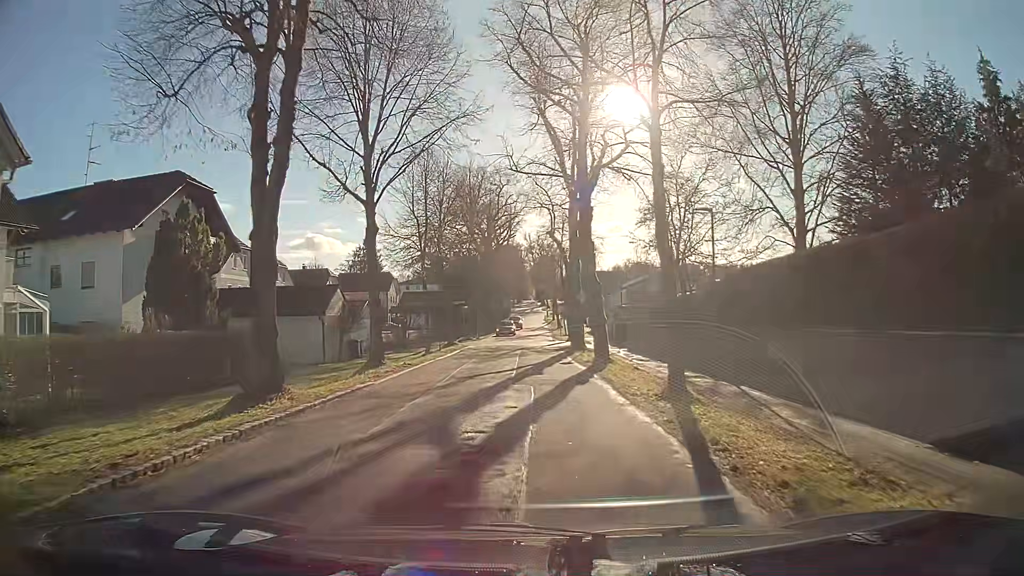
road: secondary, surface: asphalt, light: Day
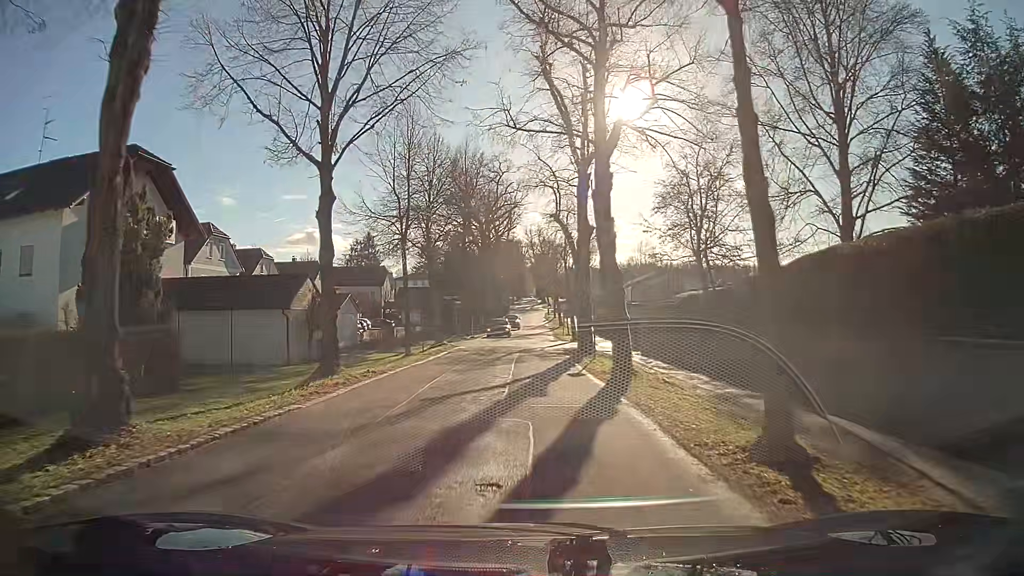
(0.0, +5.1) m; 0°
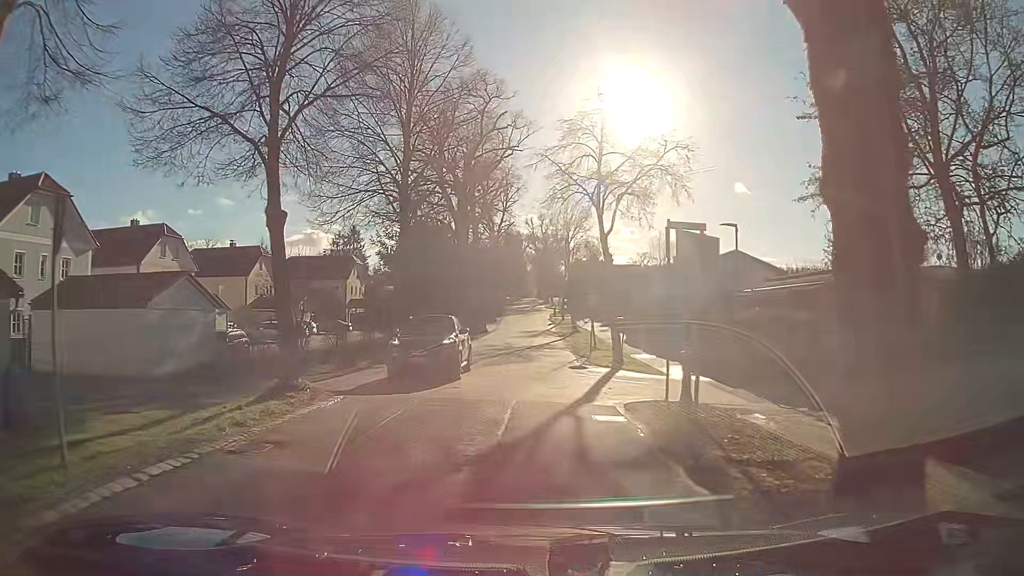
(-0.1, +22.9) m; 0°
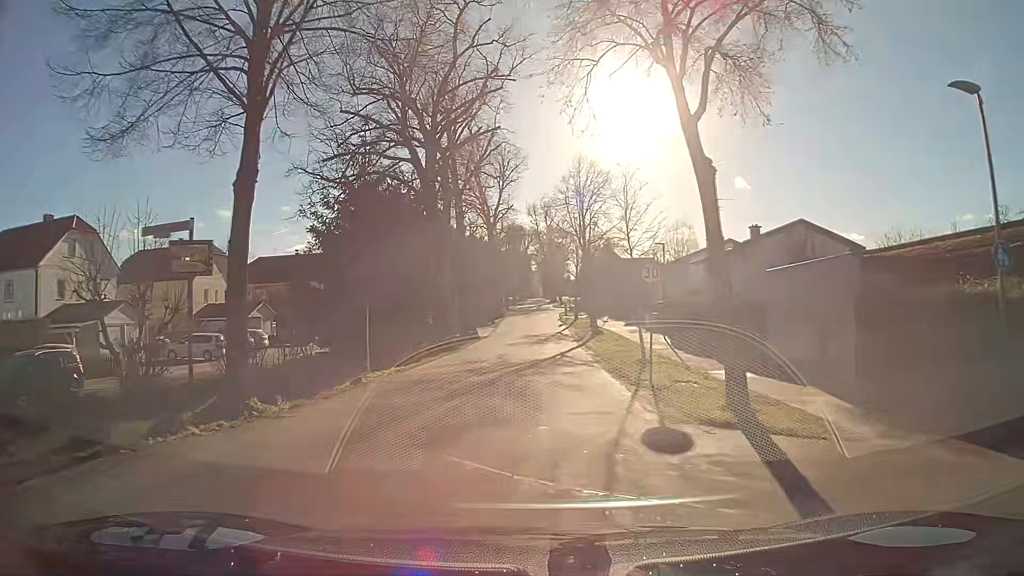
(+0.1, +13.8) m; 0°
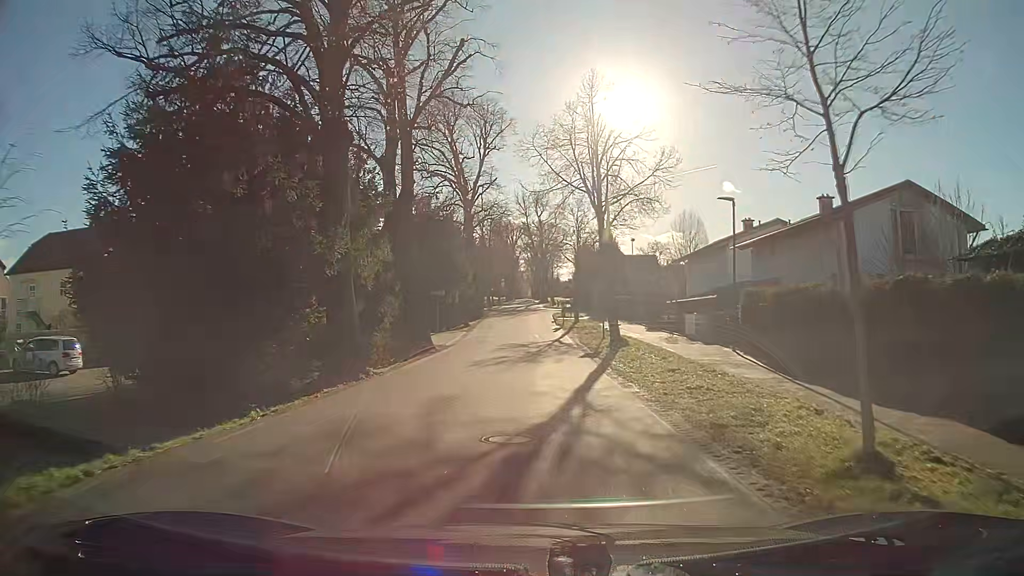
(0.0, +14.7) m; +1°
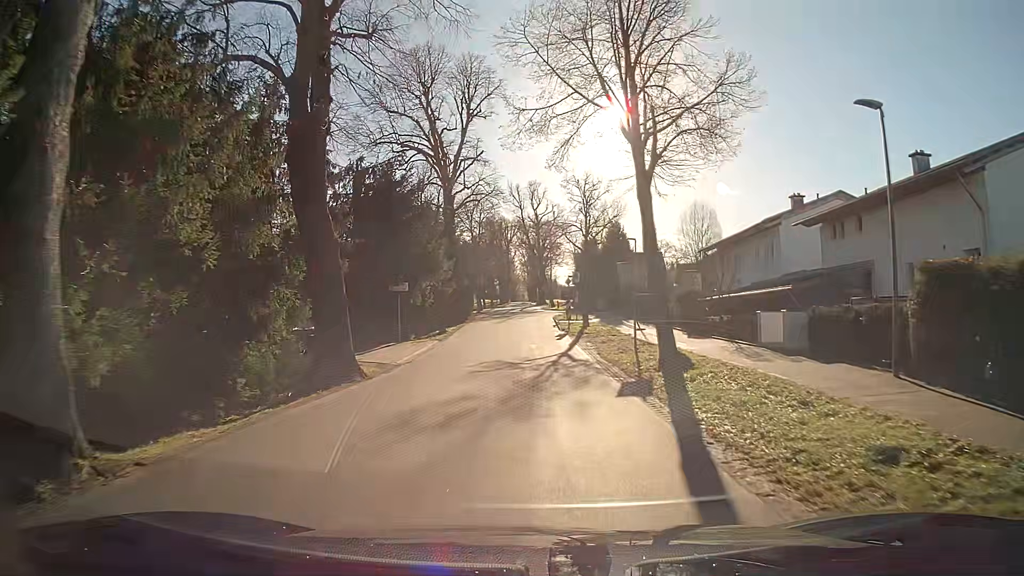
(+0.1, +10.8) m; 0°
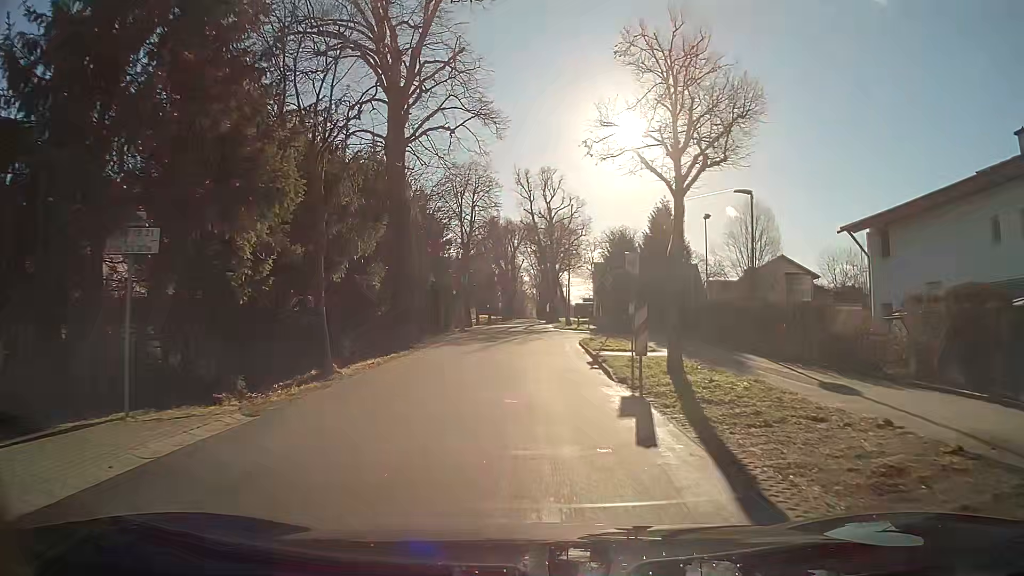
(-0.2, +21.2) m; -1°
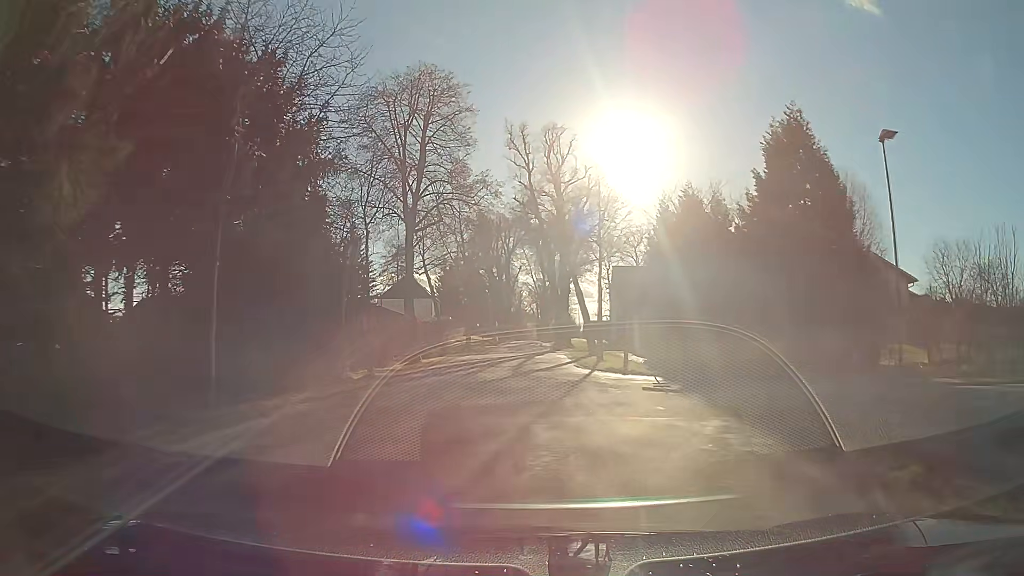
(0.0, +25.6) m; 0°
